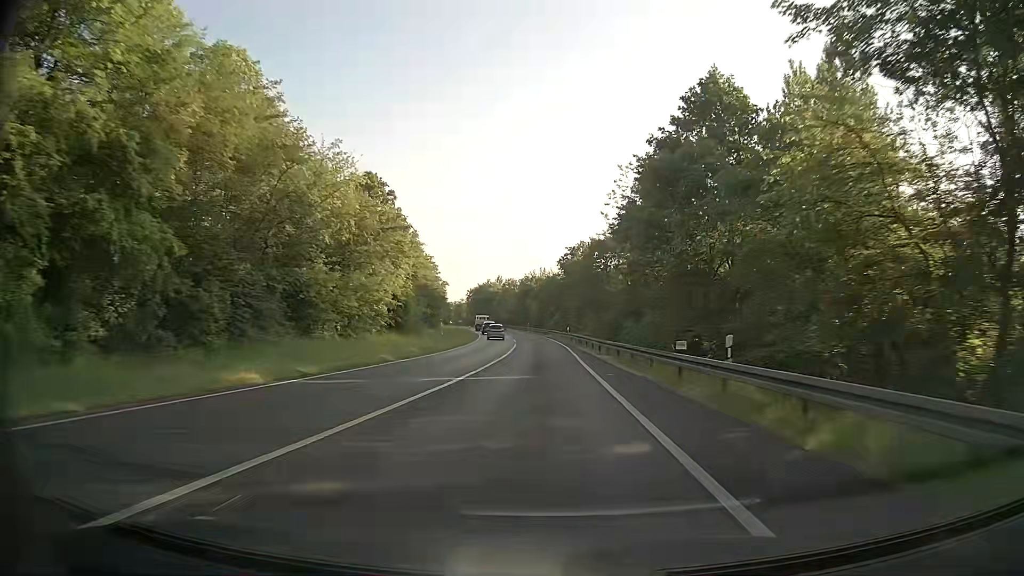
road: motorway_link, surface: asphalt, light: Day
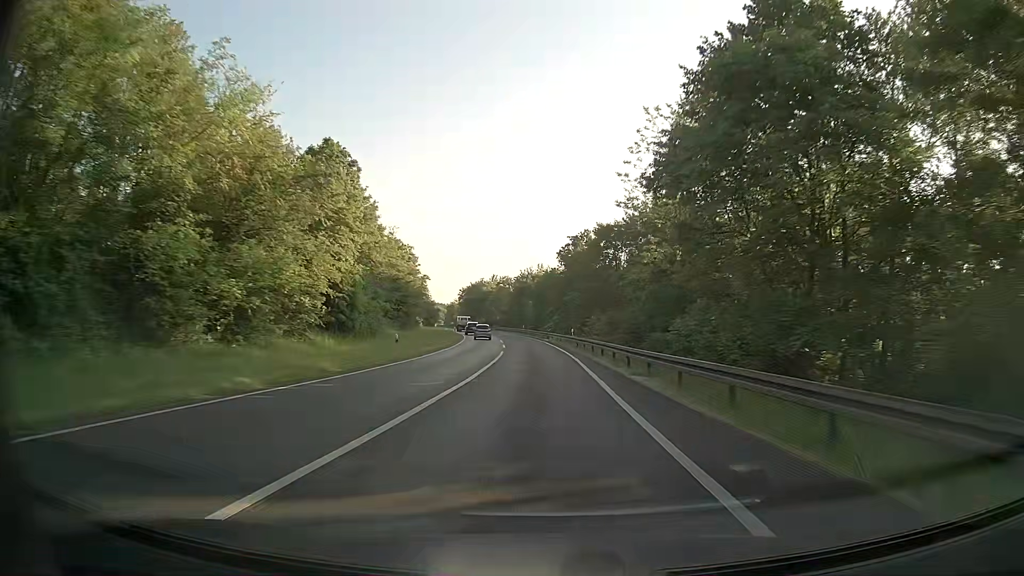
(0.0, +13.7) m; 0°
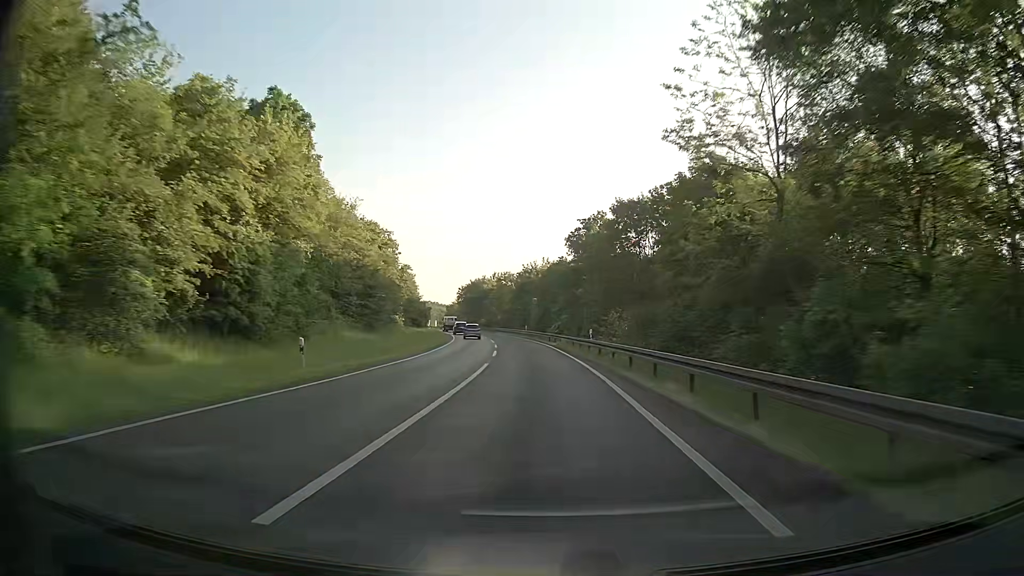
(0.0, +13.8) m; 0°
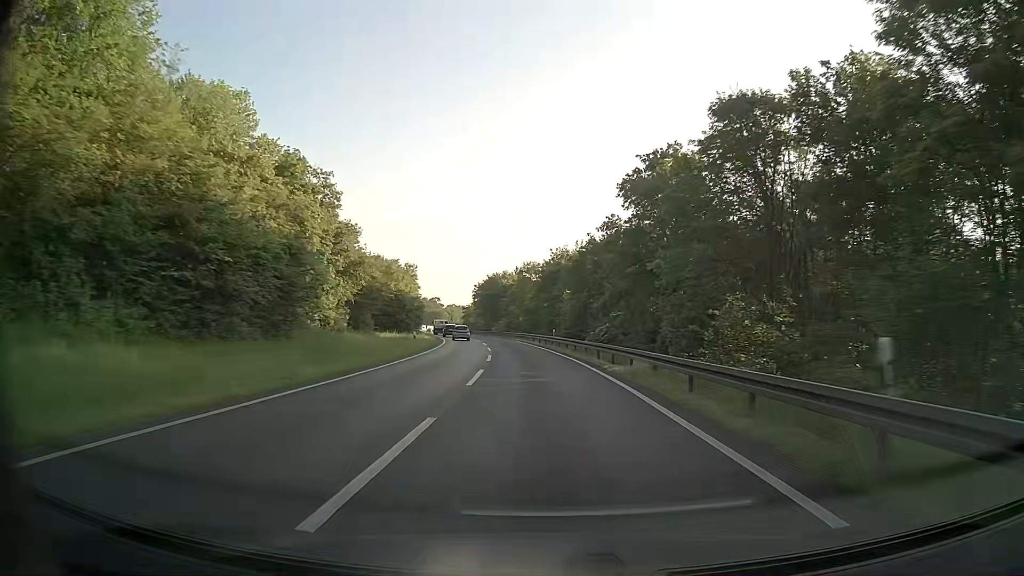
(-0.8, +27.9) m; -3°
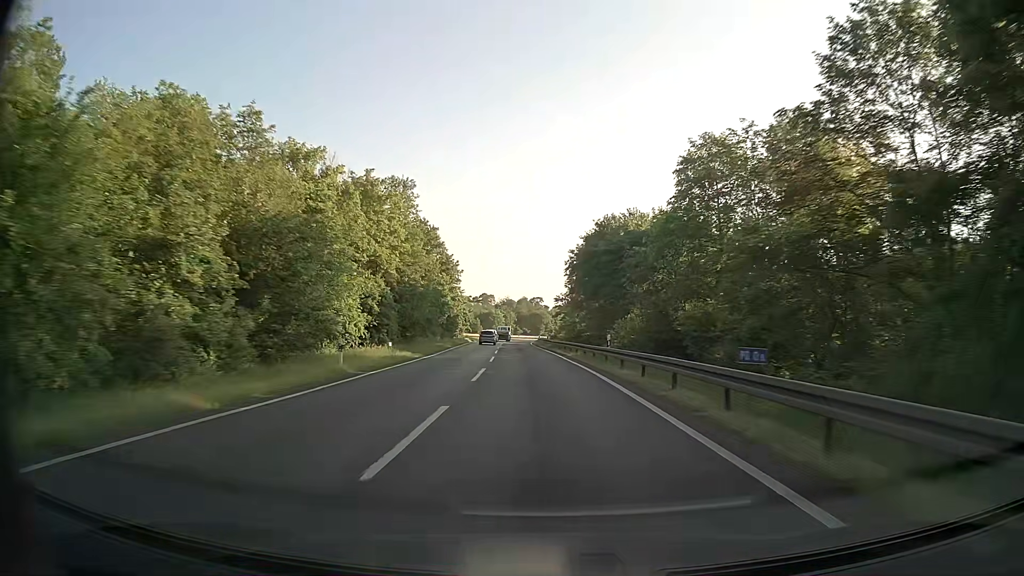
(-5.2, +70.5) m; -9°
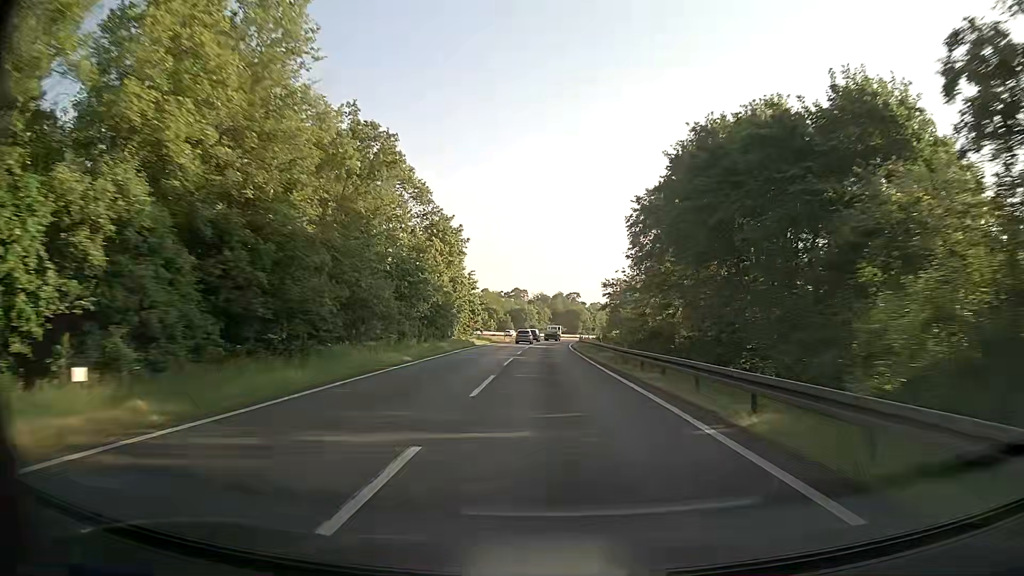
(-0.9, +28.6) m; -3°
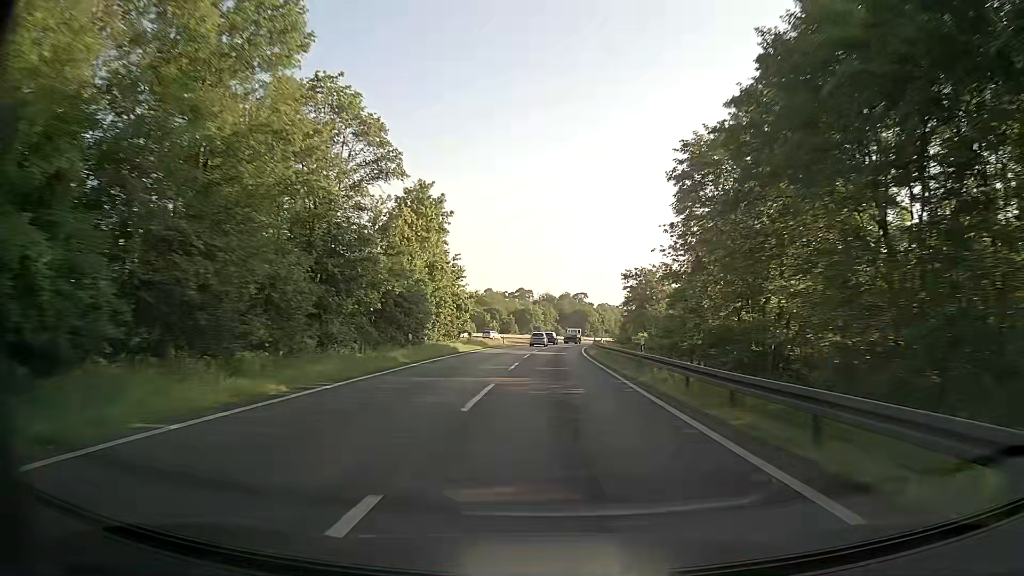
(-0.1, +14.4) m; -1°
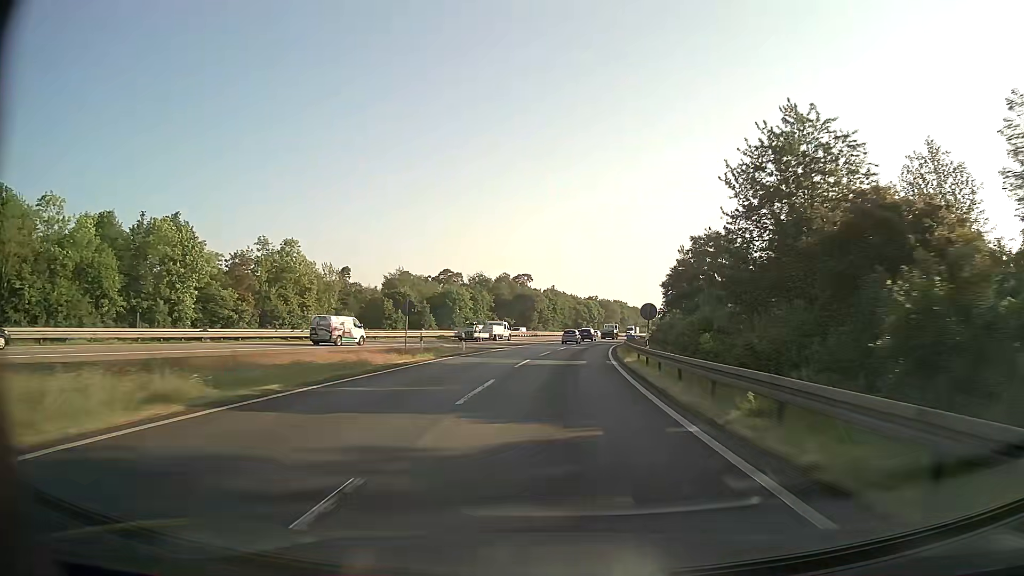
(+2.5, +71.8) m; +5°
(0, +10) (+1, +20) (+1, +30) (+2, +40) (+3, +50) (+4, +60) (+6, +70) (+8, +80) (+9, +89) (+12, +99) m
